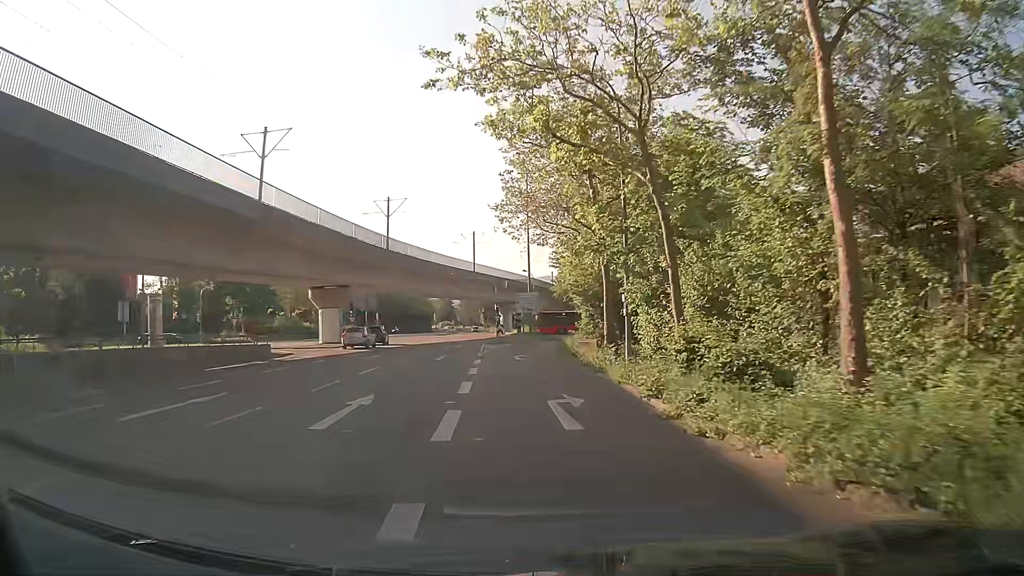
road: tertiary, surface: asphalt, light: Day
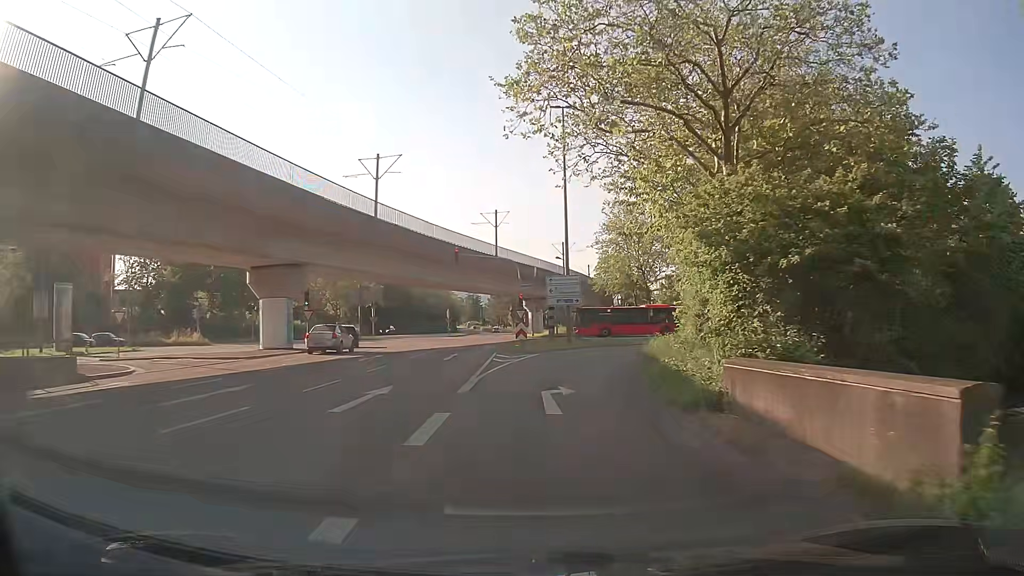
(-0.4, +18.3) m; -3°
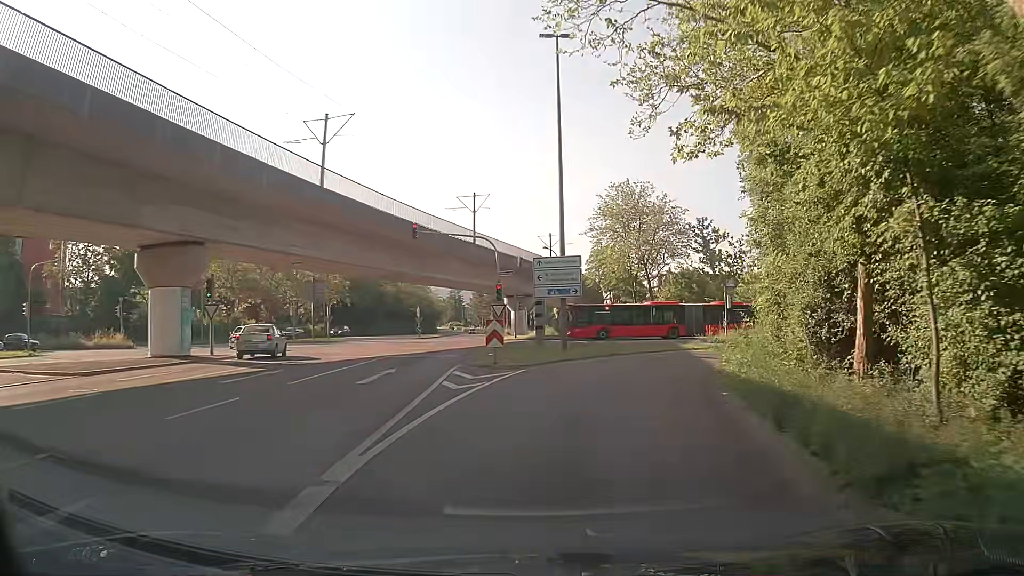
(+0.2, +10.8) m; +2°
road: secondary_link
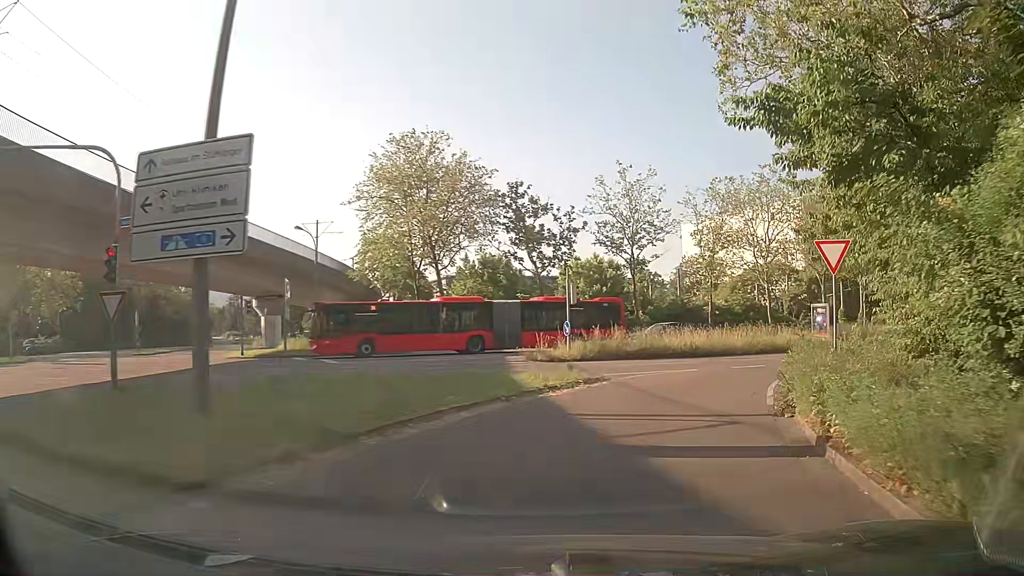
(+2.6, +18.9) m; +18°
